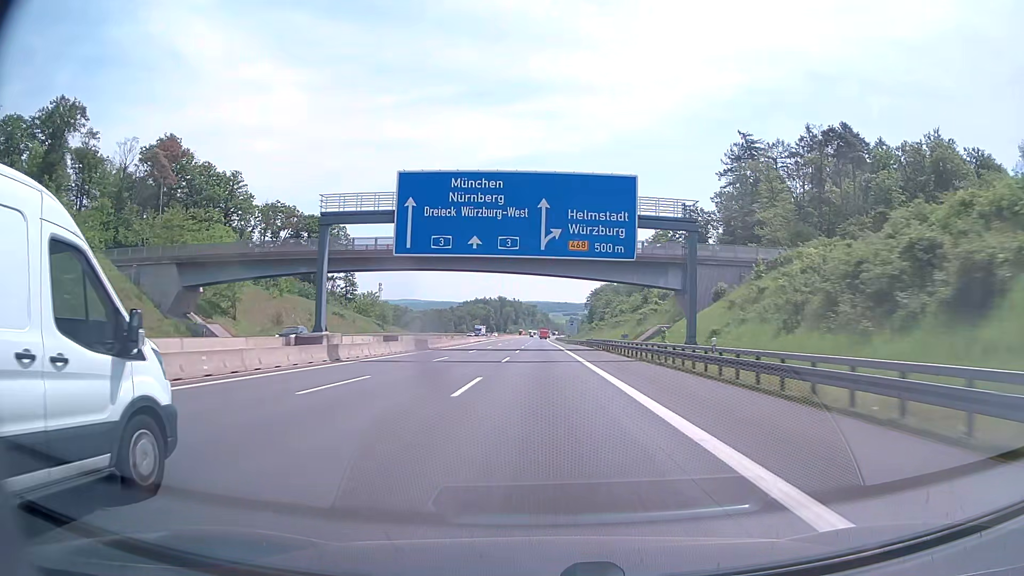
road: motorway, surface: asphalt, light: Day
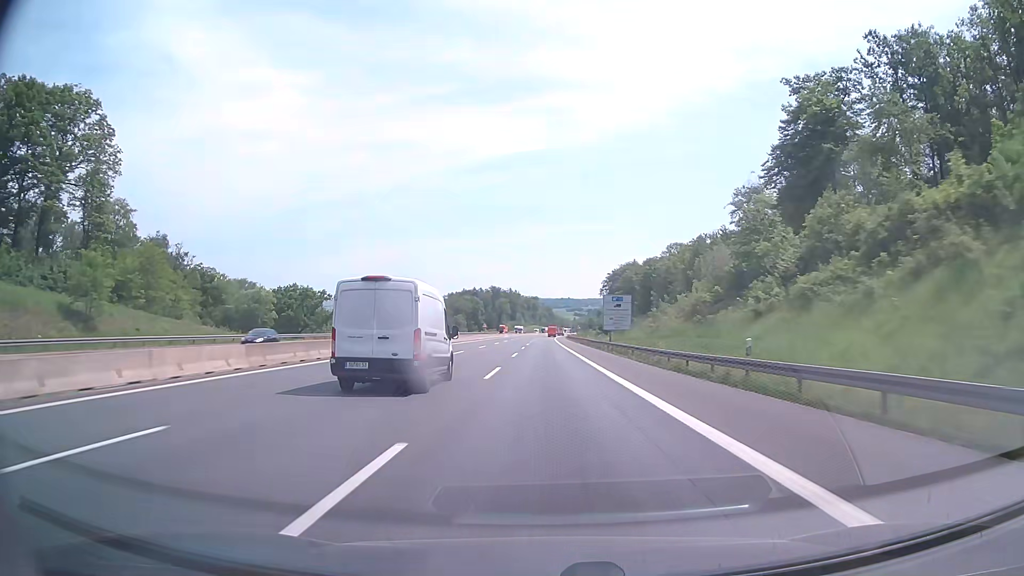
(-0.7, +103.2) m; 0°
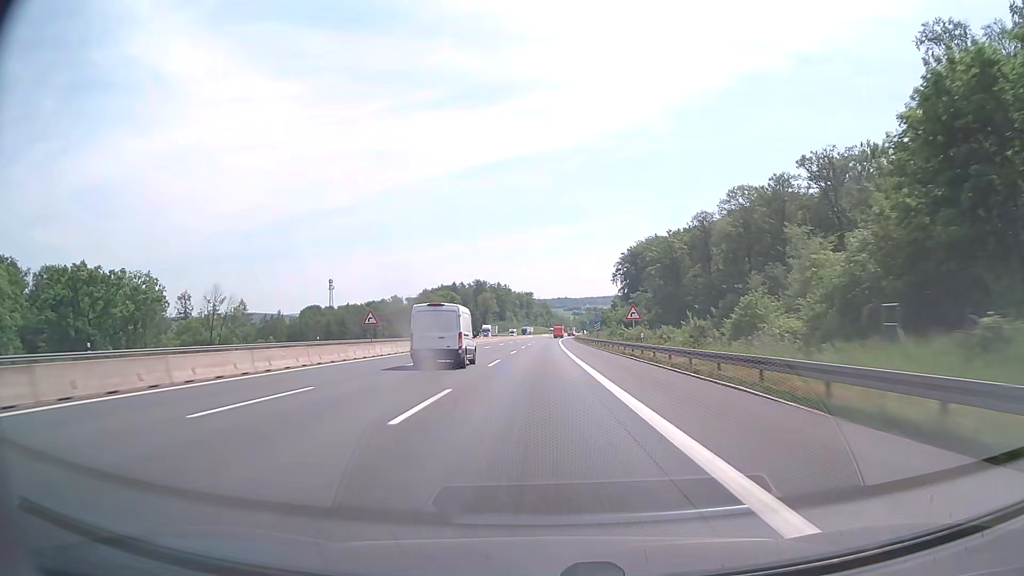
(+0.4, +82.5) m; 0°
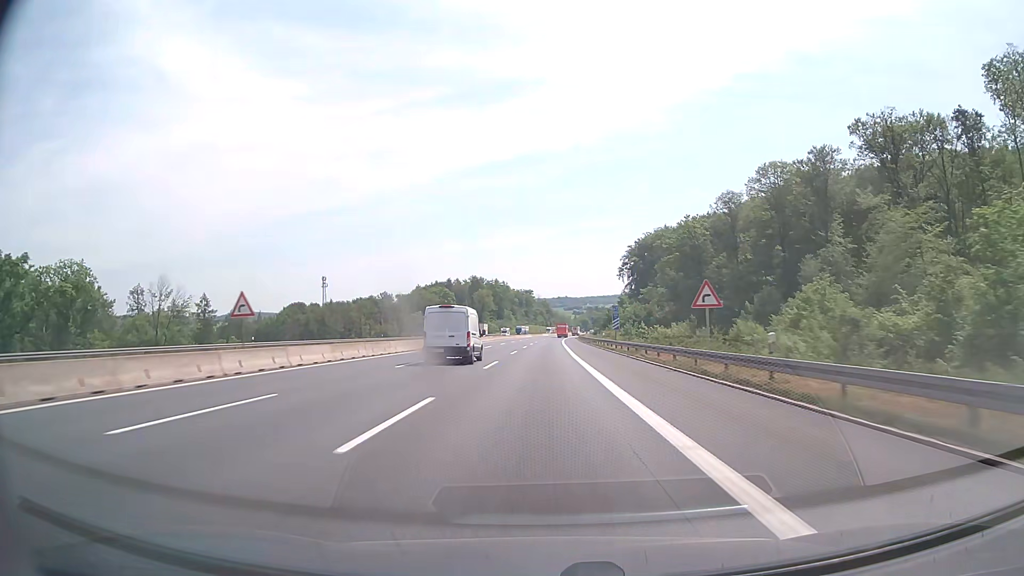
(0.0, +20.6) m; 0°
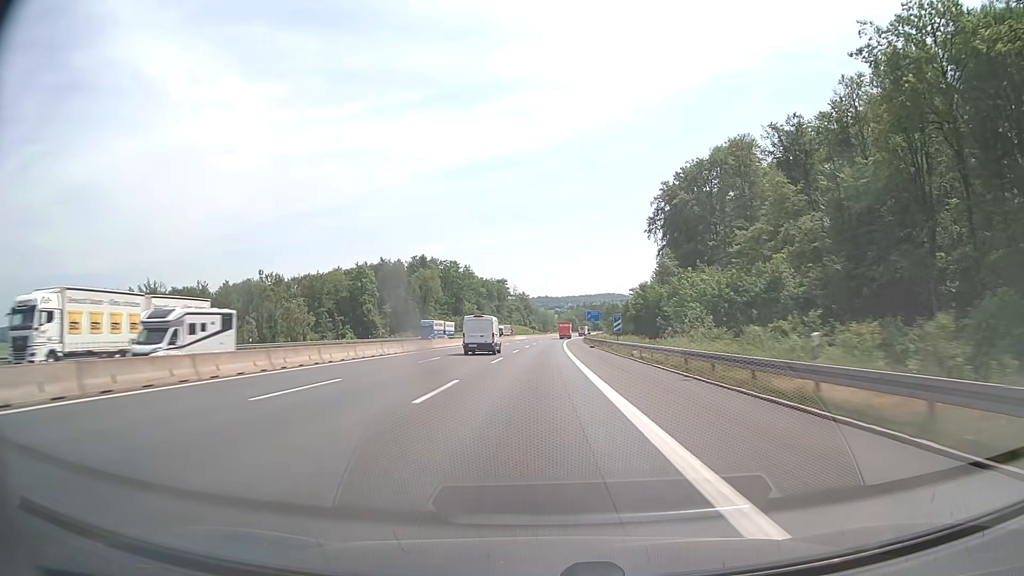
(+1.5, +103.1) m; +2°
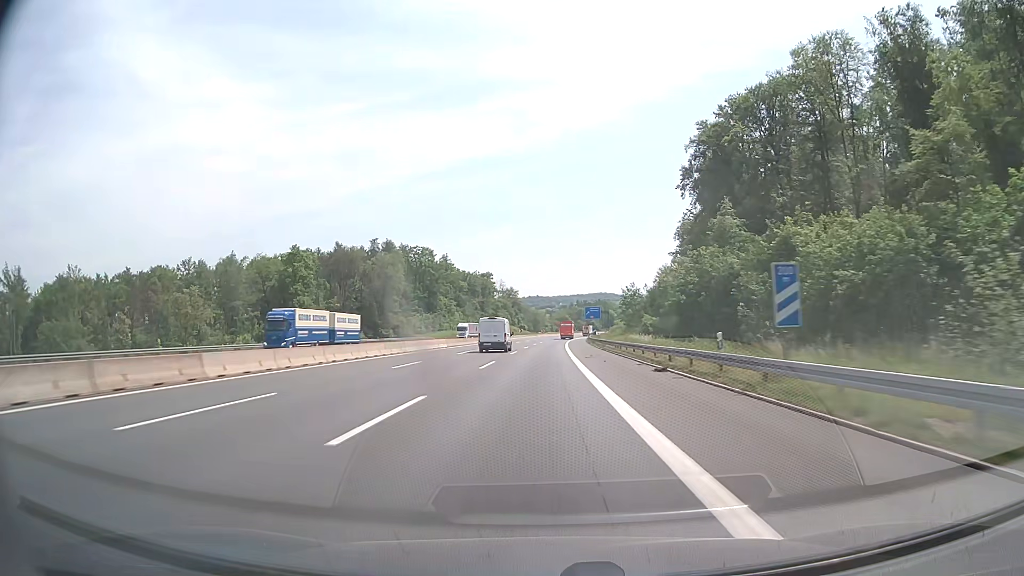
(+0.2, +41.2) m; +1°
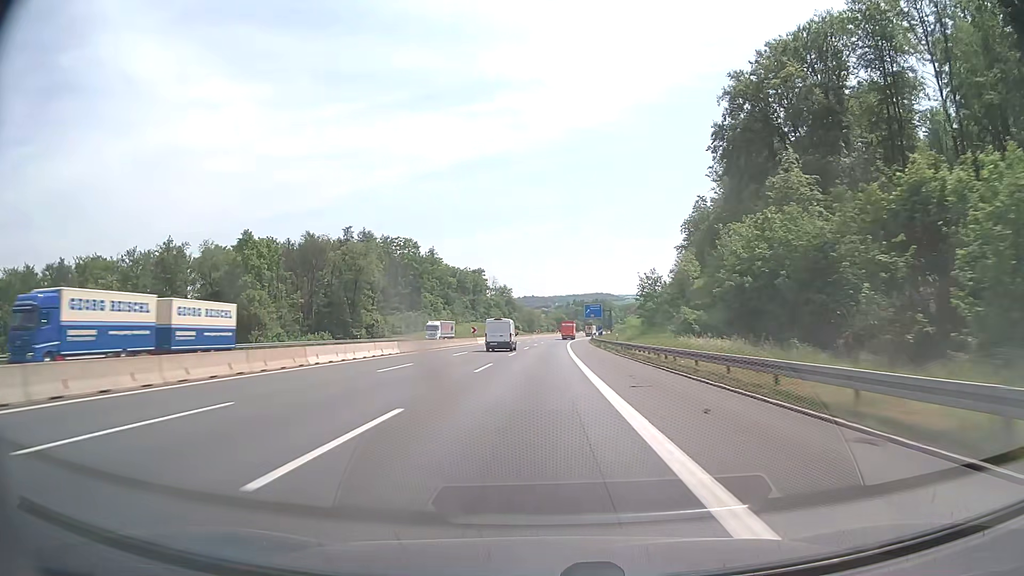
(+0.1, +20.6) m; 0°
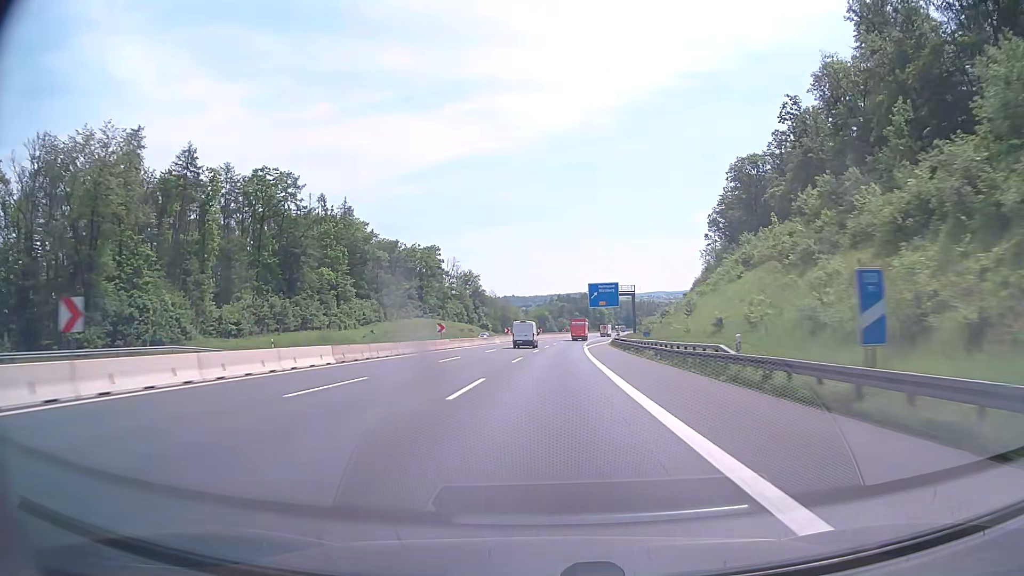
(+1.2, +82.5) m; +2°
(0, +10) (0, +20) (0, +30) (0, +40) (0, +50) (+1, +60) (+1, +70) (+1, +80) (+2, +90) (+2, +100) m
